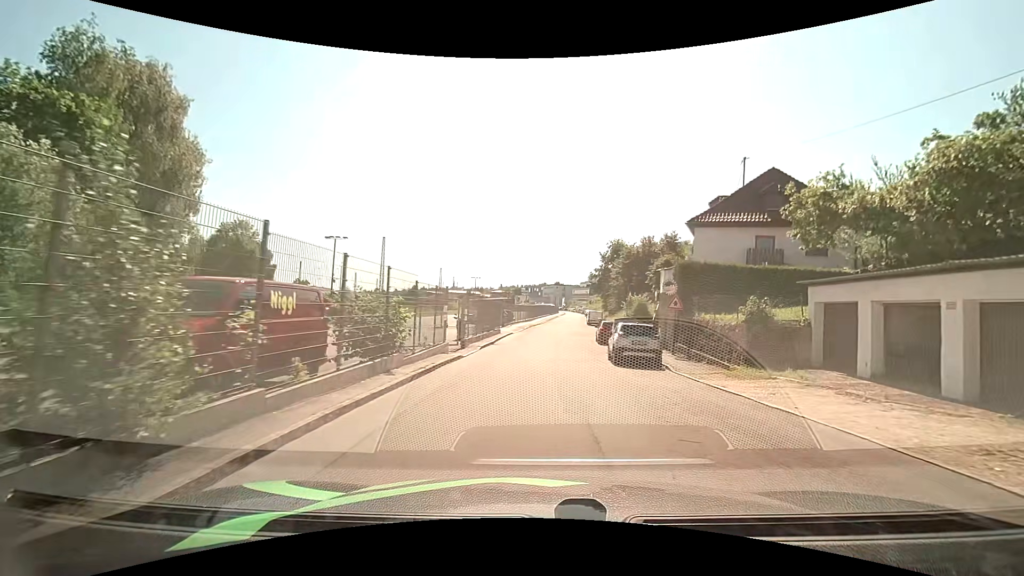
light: Day
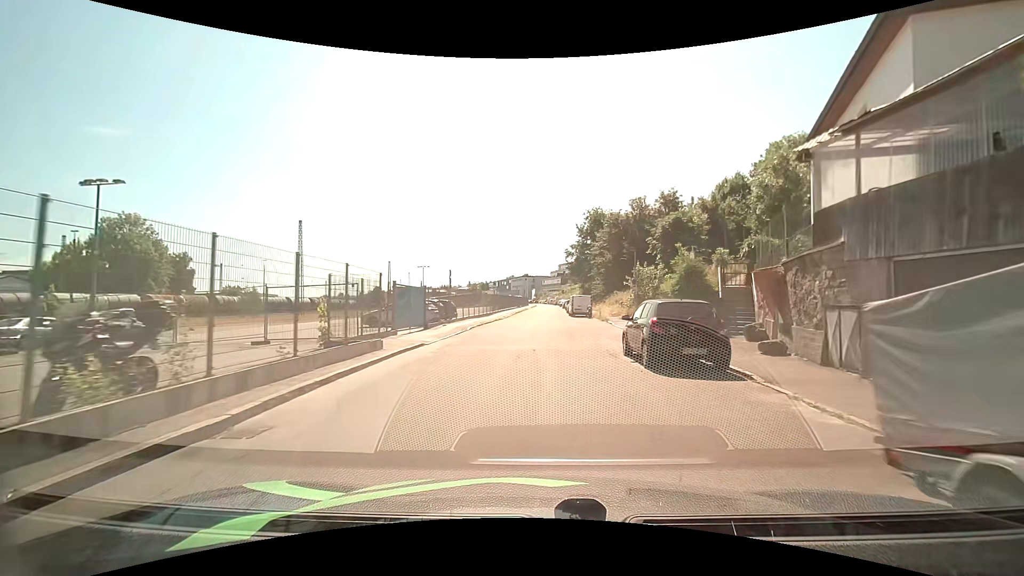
(+0.7, +21.8) m; +3°
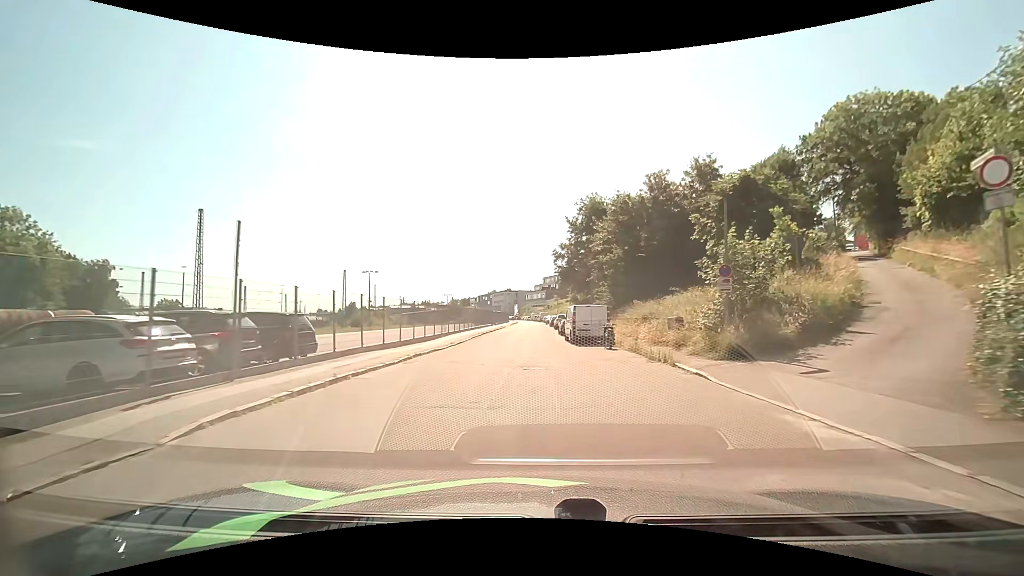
(+0.5, +20.4) m; +2°
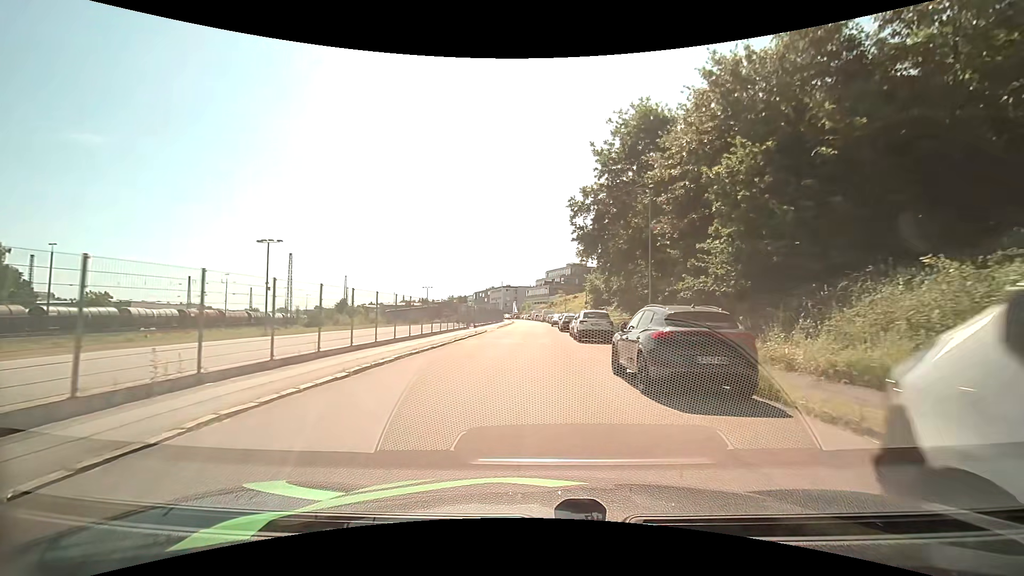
(-0.3, +26.9) m; -1°
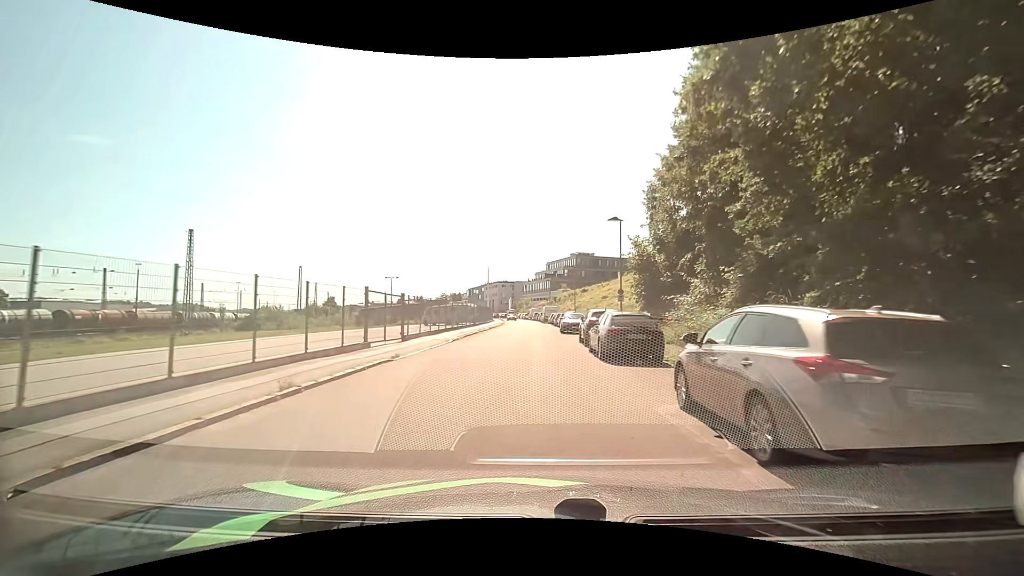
(0.0, +26.1) m; 0°
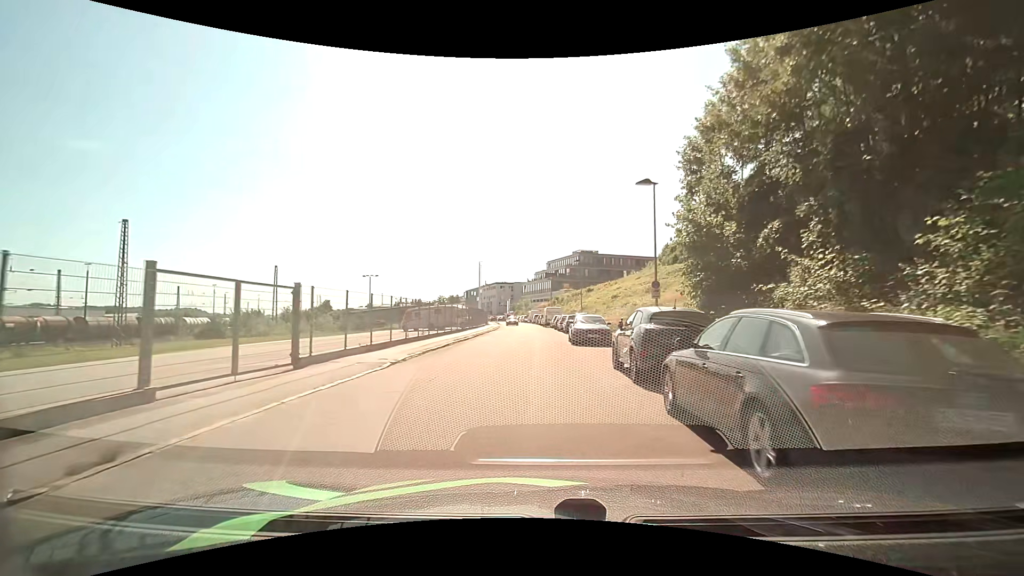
(-0.1, +10.5) m; 0°
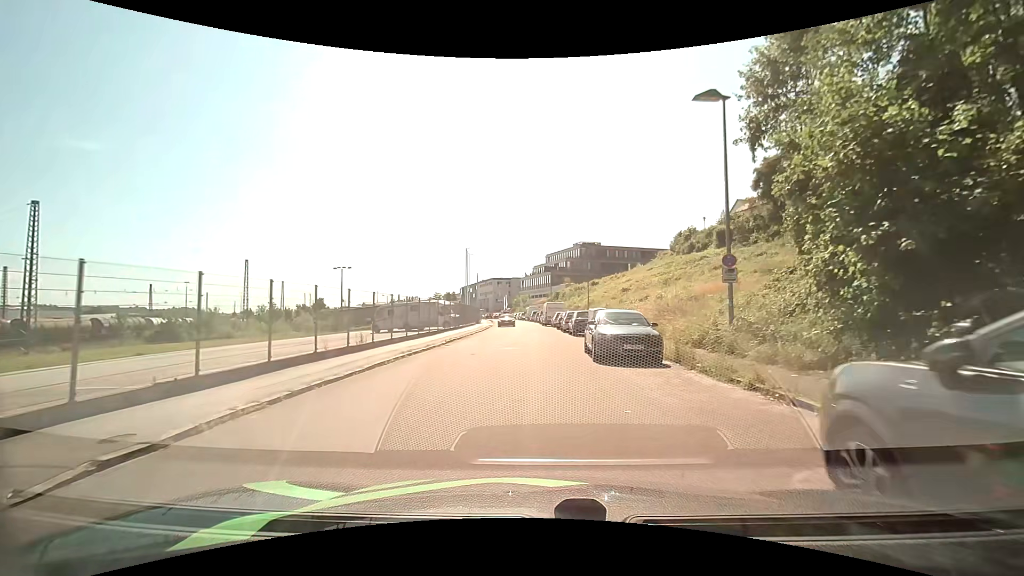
(0.0, +9.6) m; -1°
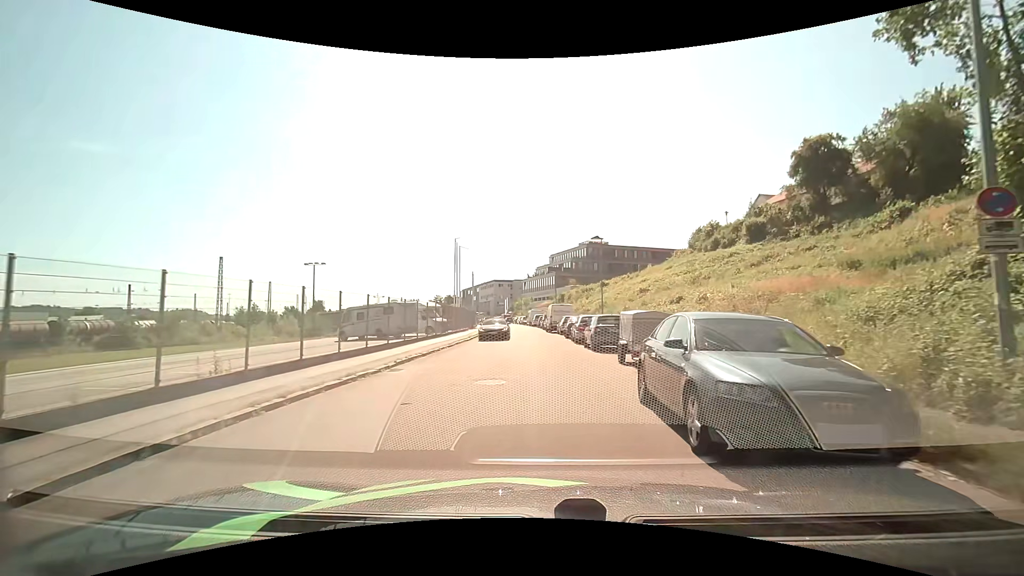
(+0.1, +8.6) m; 0°
(0, +10) (0, +20) (0, +30) (0, +40) (-1, +50) (-2, +60) (-3, +70) (-4, +80) (-5, +90) (-6, +100) m
